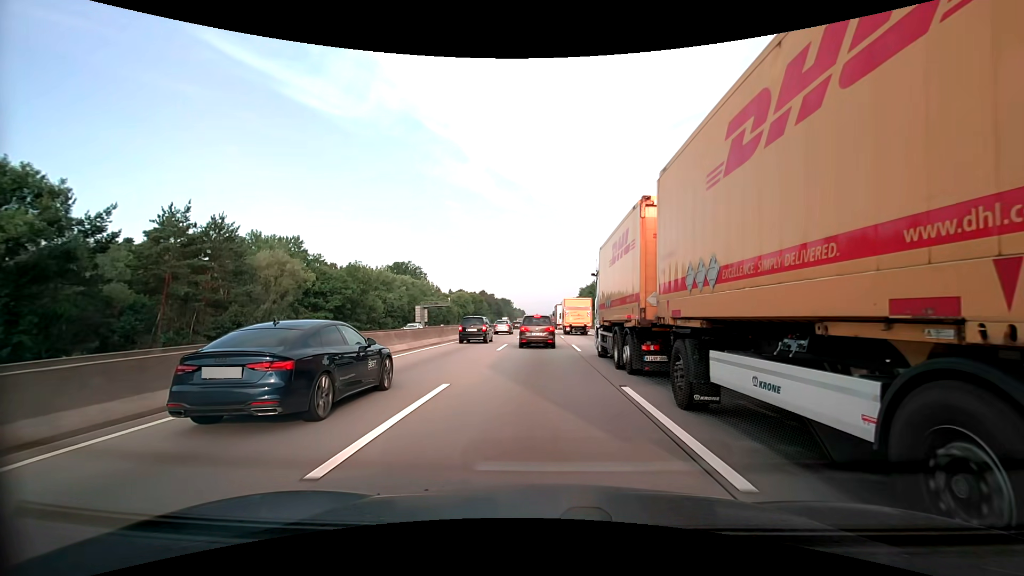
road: motorway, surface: asphalt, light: Day
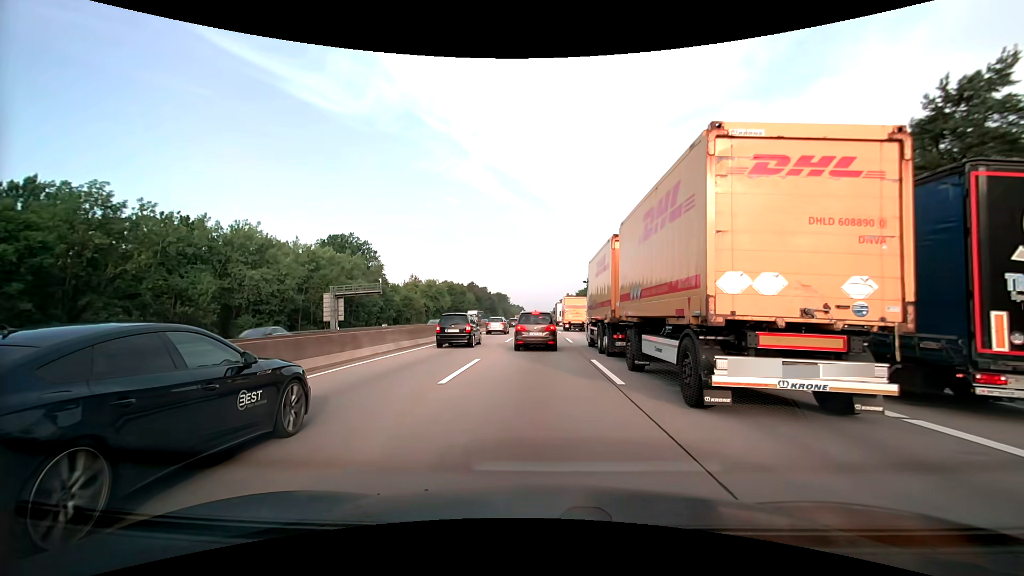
(-0.2, +47.9) m; 0°
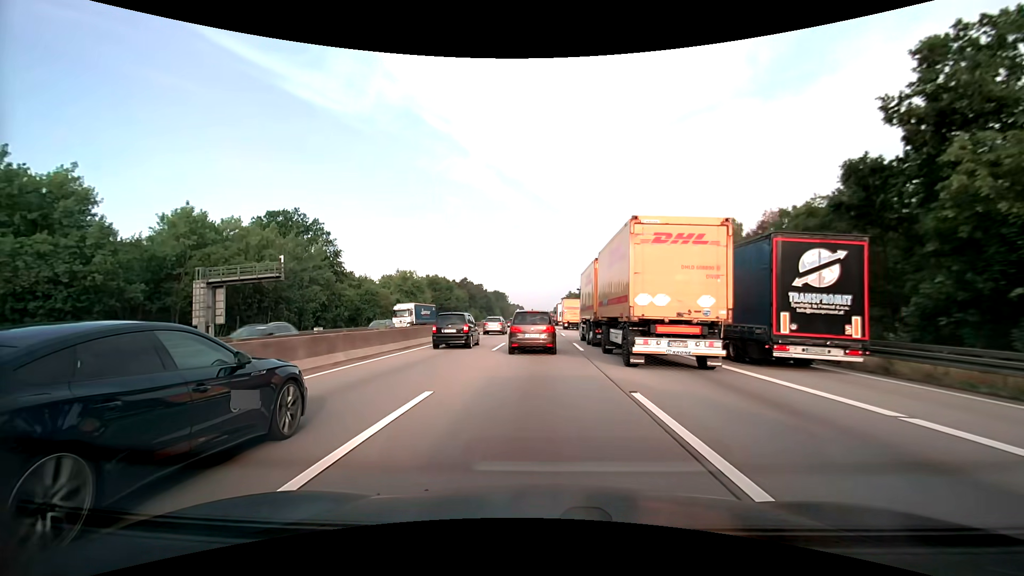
(0.0, +24.8) m; -1°
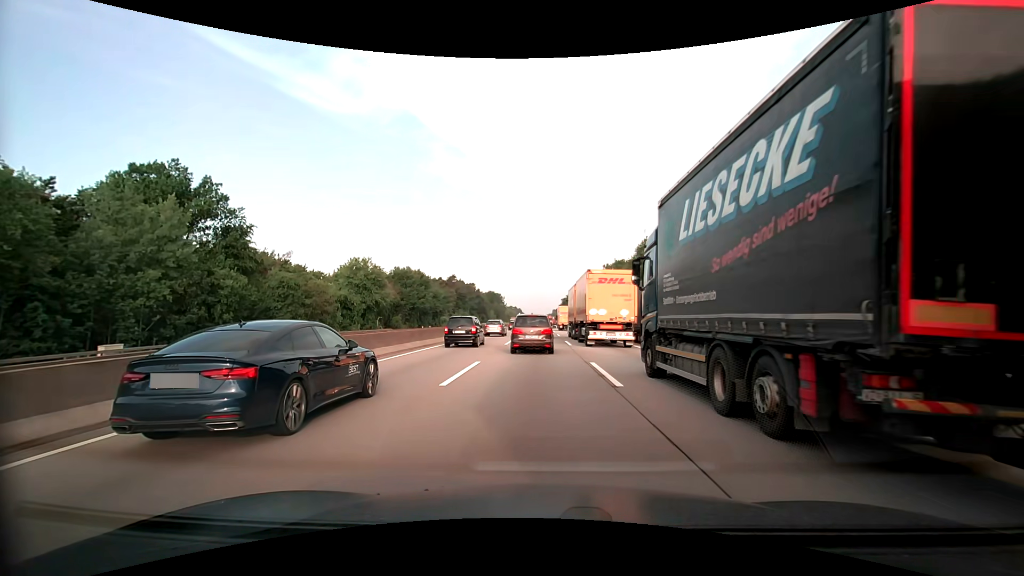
(+0.3, +28.4) m; +1°
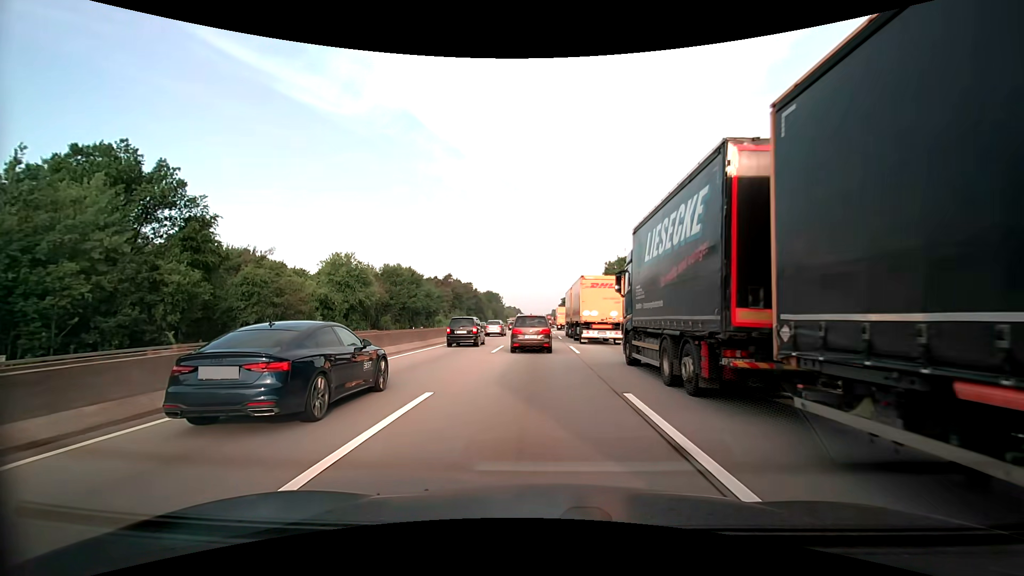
(0.0, +7.0) m; 0°
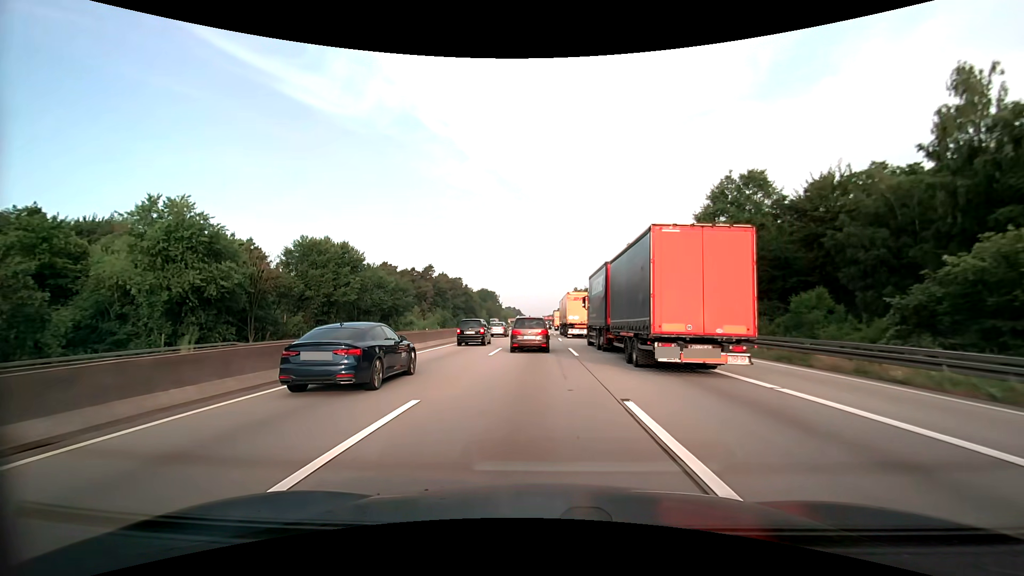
(+0.1, +36.9) m; 0°
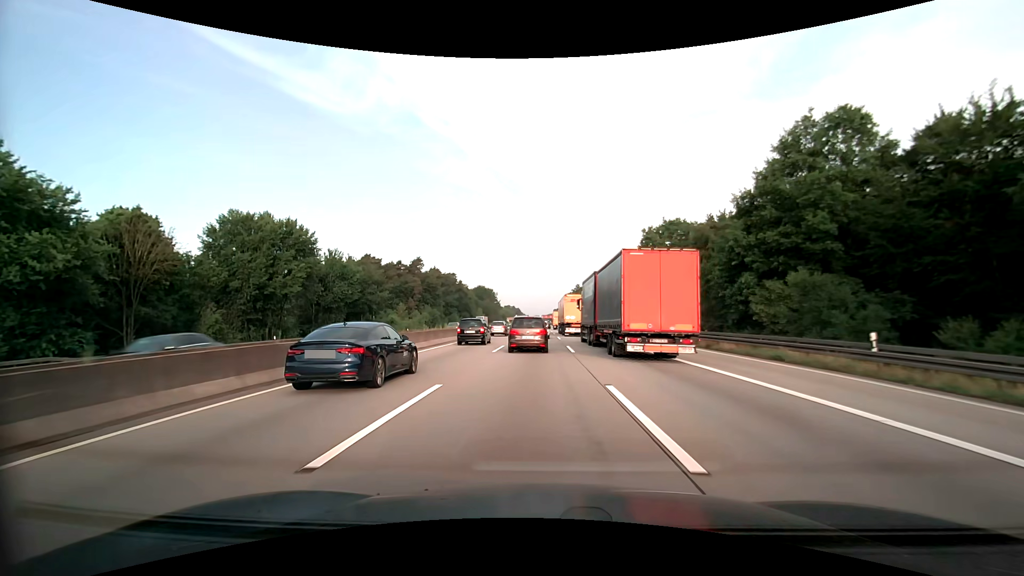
(0.0, +16.2) m; 0°
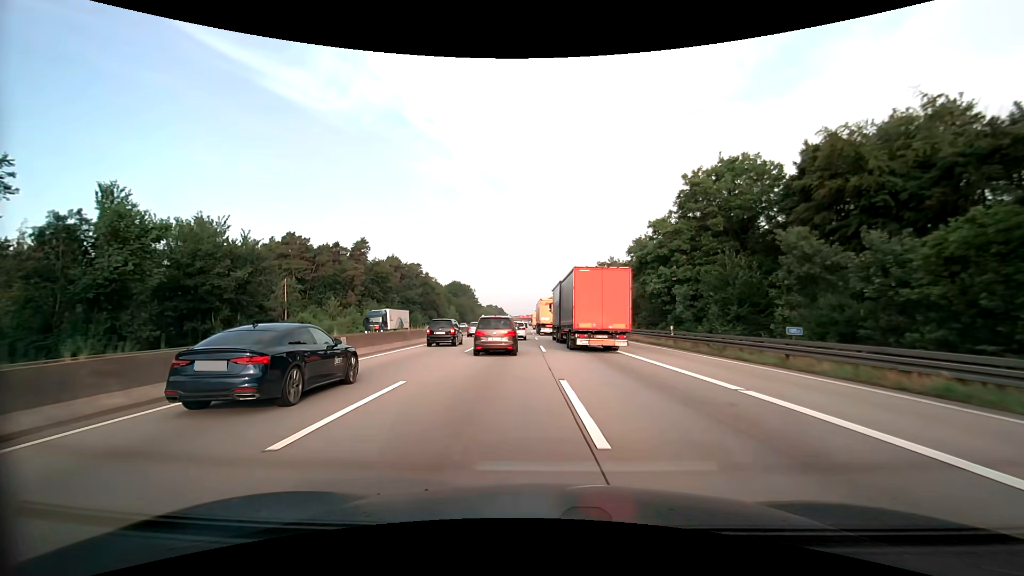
(+0.6, +35.5) m; +2°
(0, +10) (0, +20) (0, +30) (0, +40) (0, +50) (0, +60) (0, +70) (0, +80) (0, +90) (0, +100) m
